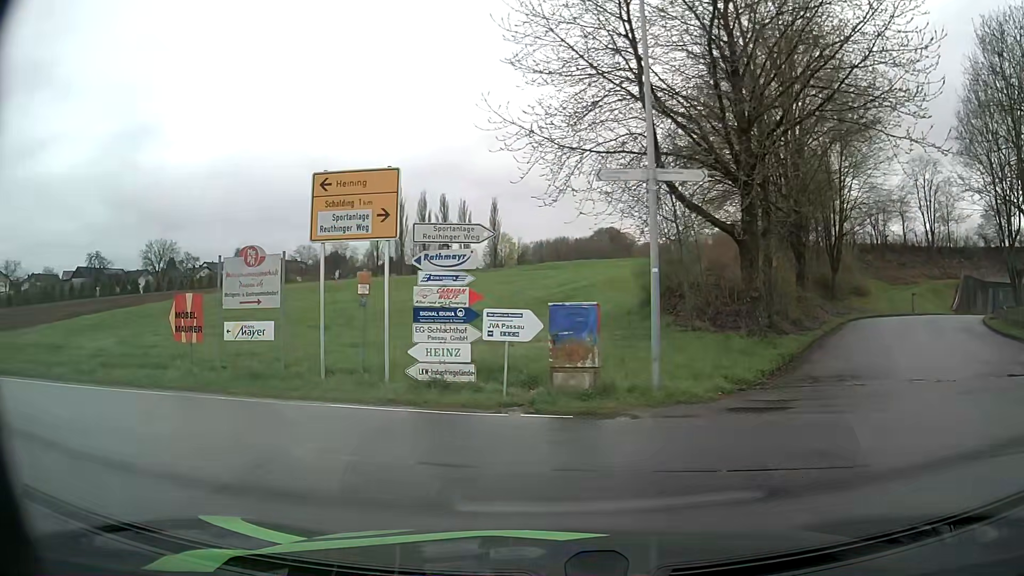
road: unclassified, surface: asphalt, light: Day
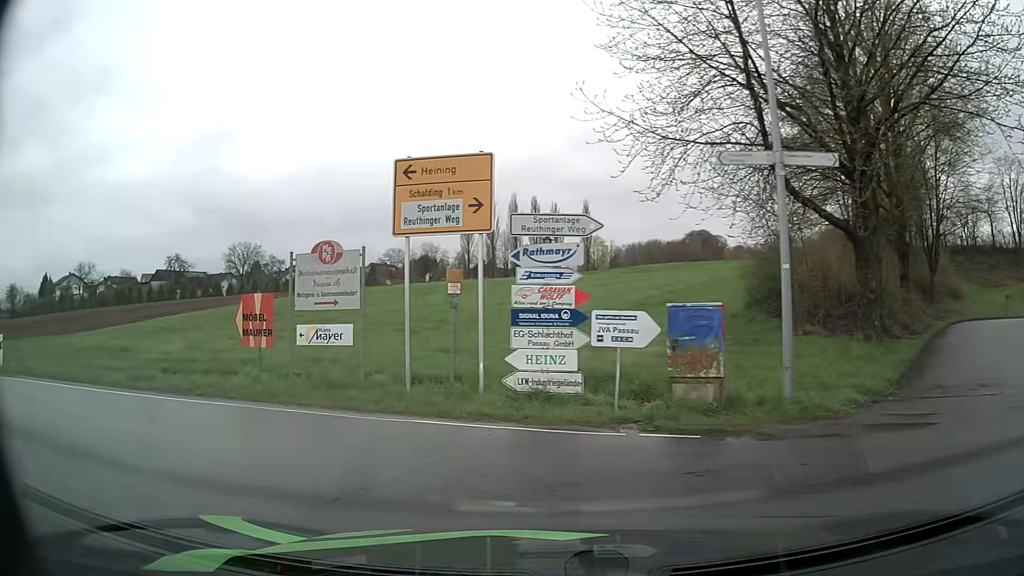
(-0.1, +1.4) m; -7°
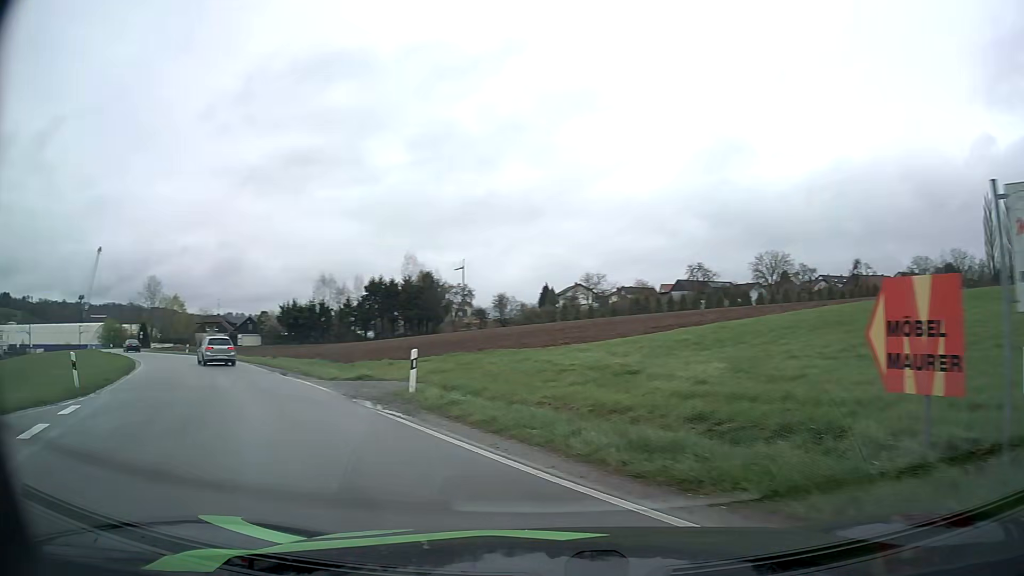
(-2.8, +7.1) m; -44°
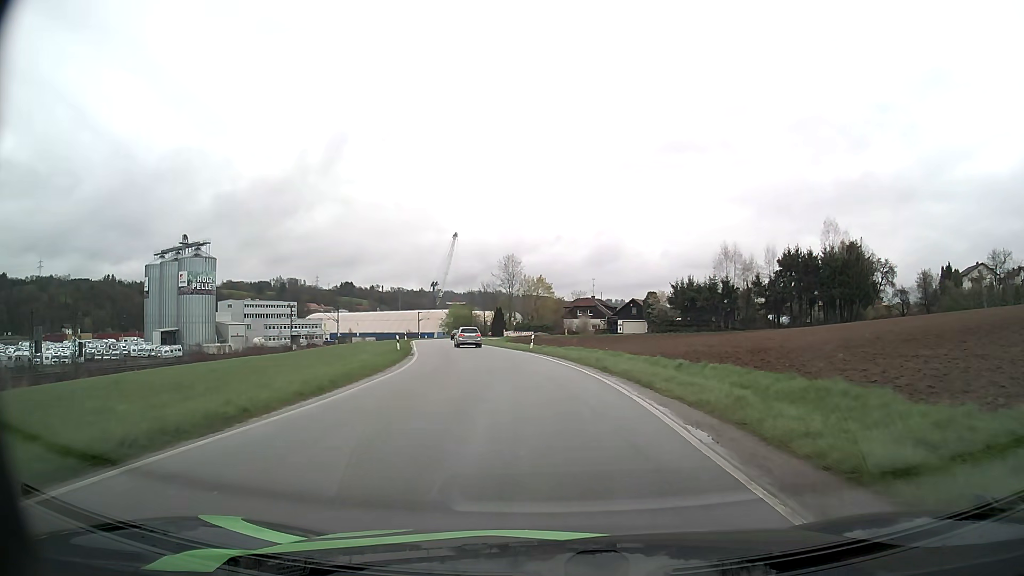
(-10.3, +22.7) m; -33°
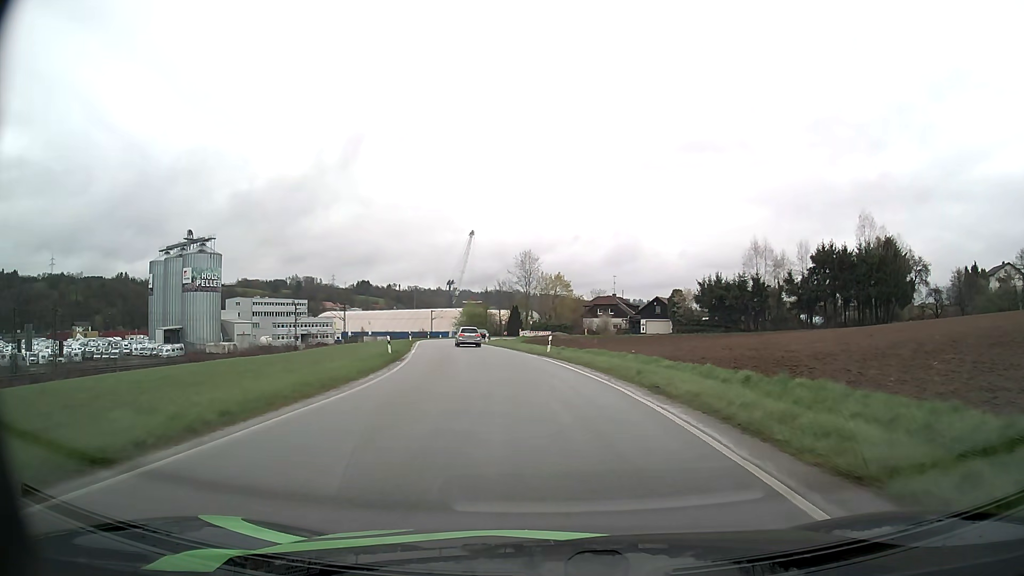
(-0.1, +6.8) m; -2°
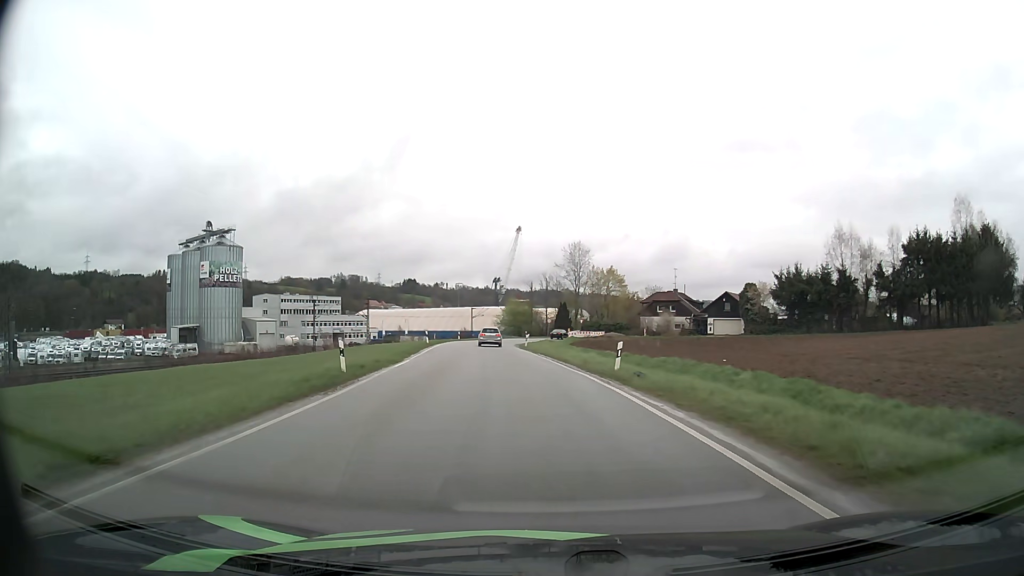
(-0.4, +14.6) m; -4°
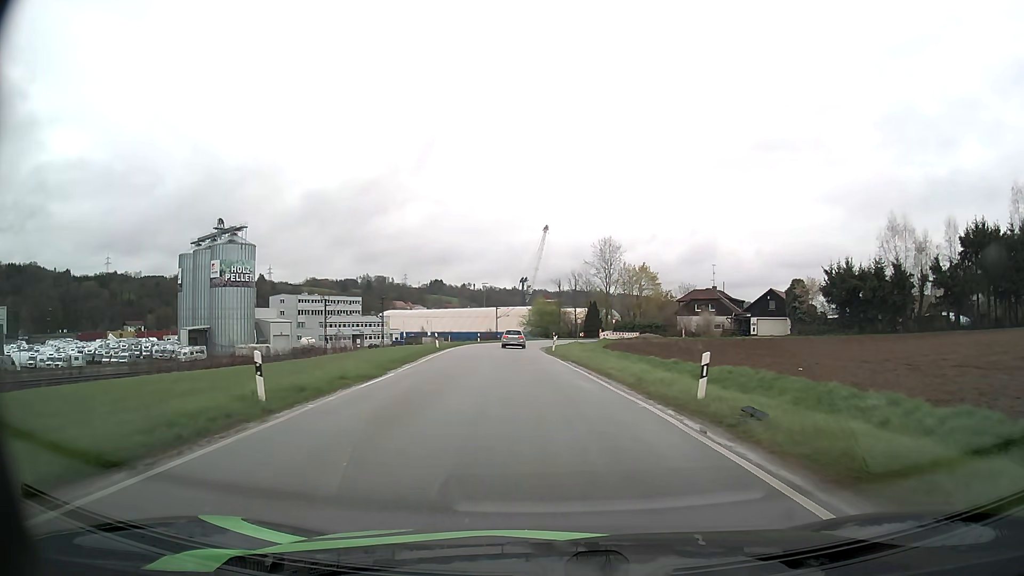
(-0.2, +7.8) m; -2°
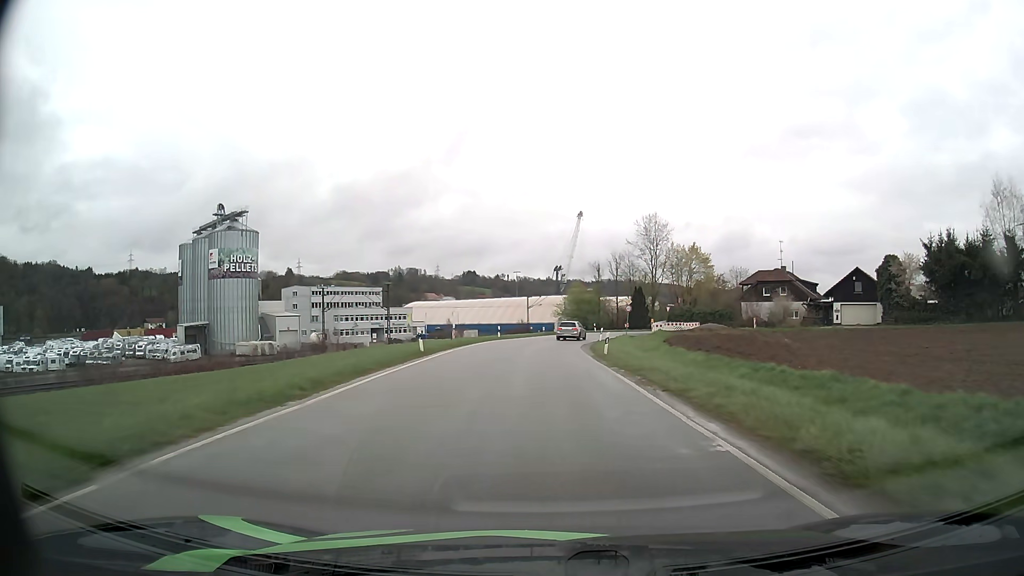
(-0.5, +16.1) m; -3°
(0, +10) (0, +20) (0, +30) (0, +40) (+1, +50) (+3, +60) (+6, +69) (+11, +78) (+15, +87) (+20, +96) m
